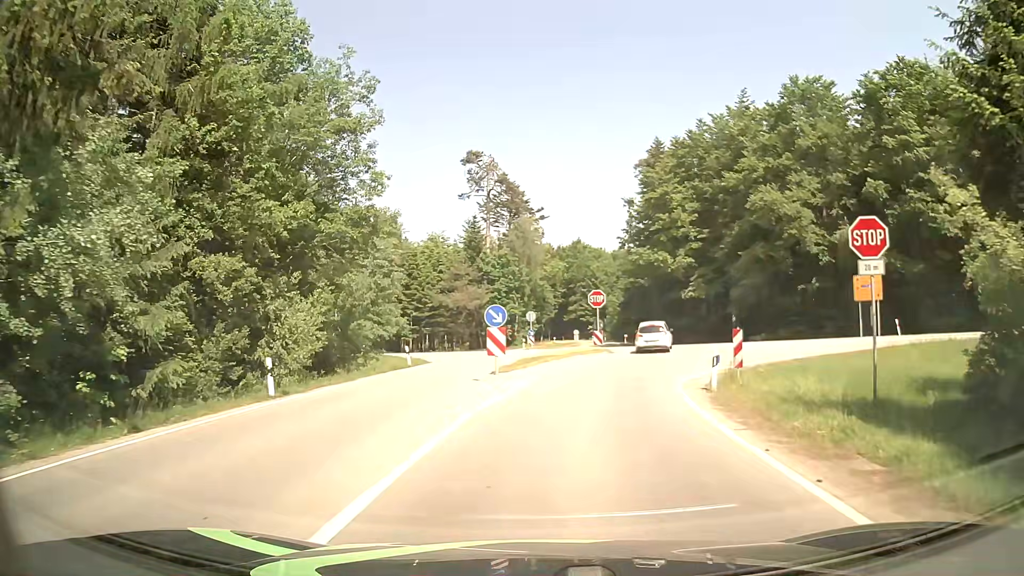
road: tertiary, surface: asphalt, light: Day
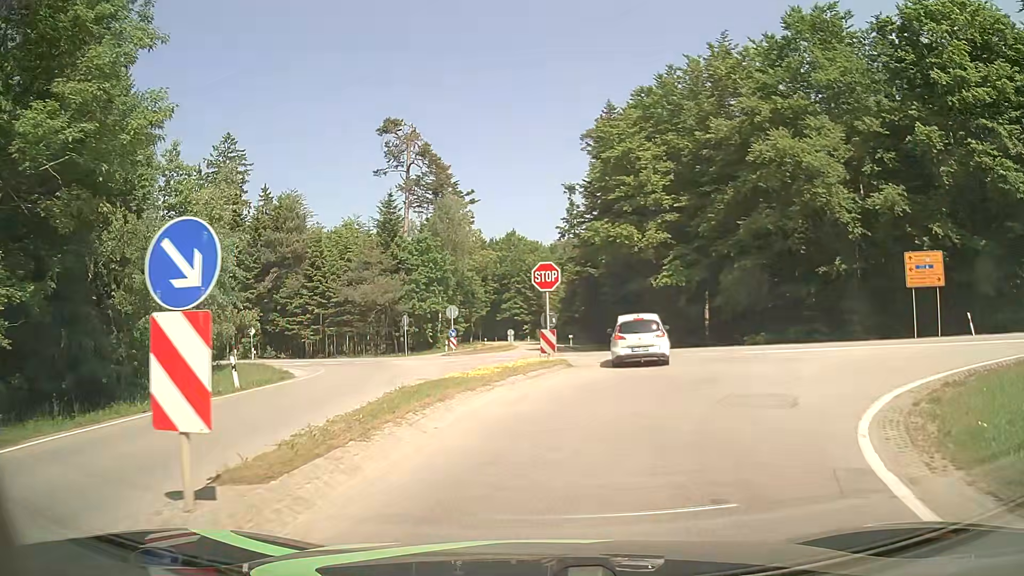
(+0.6, +13.7) m; +6°
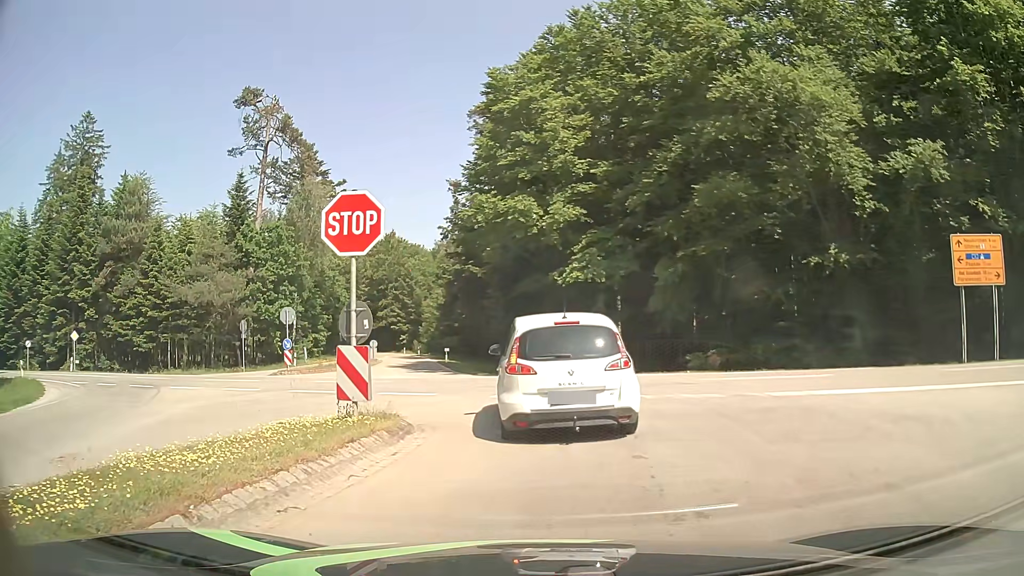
(+0.9, +11.7) m; +9°
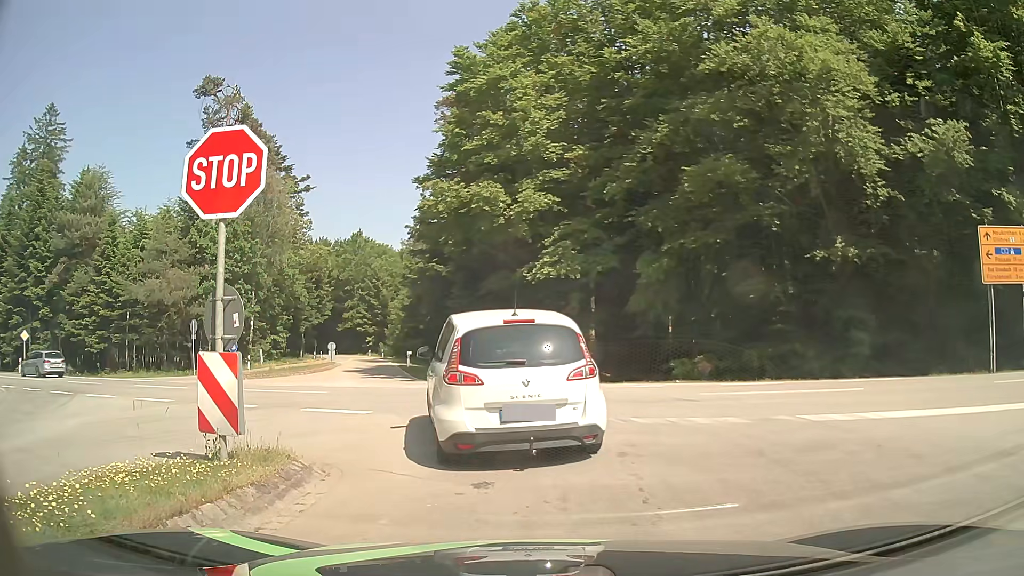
(+0.1, +3.1) m; +2°
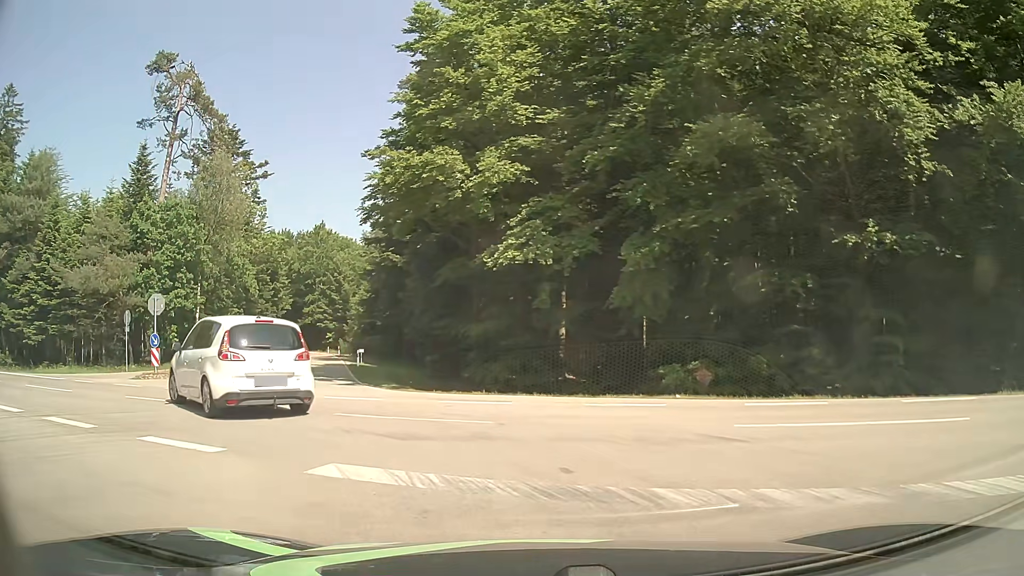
(+0.2, +4.8) m; +3°
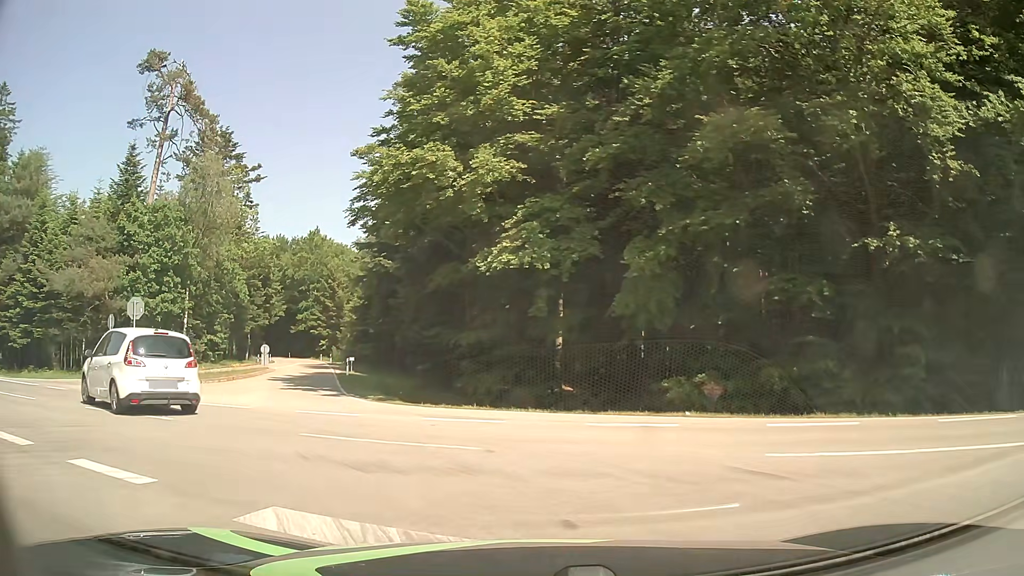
(0.0, +1.4) m; +2°
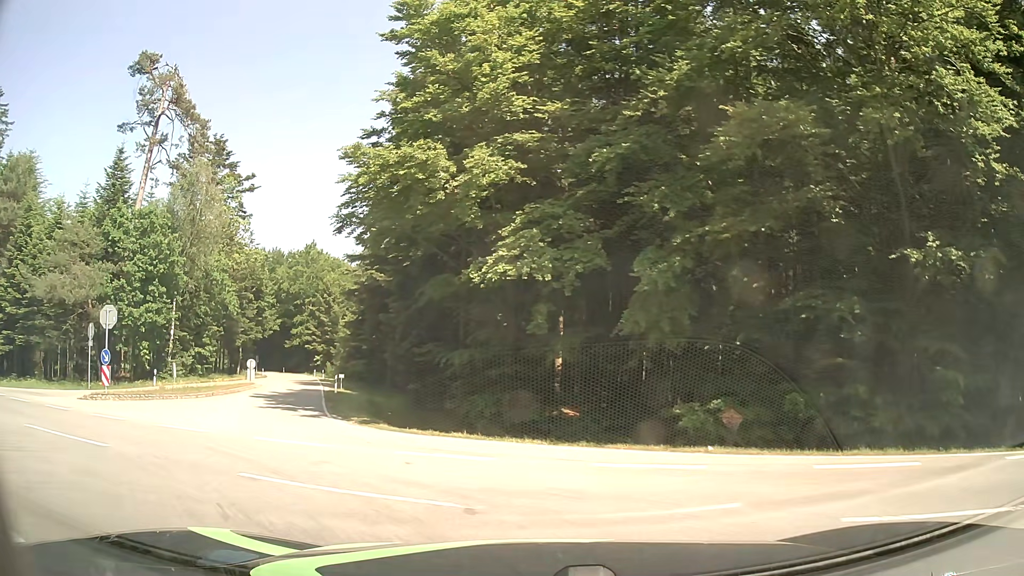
(0.0, +2.1) m; -2°
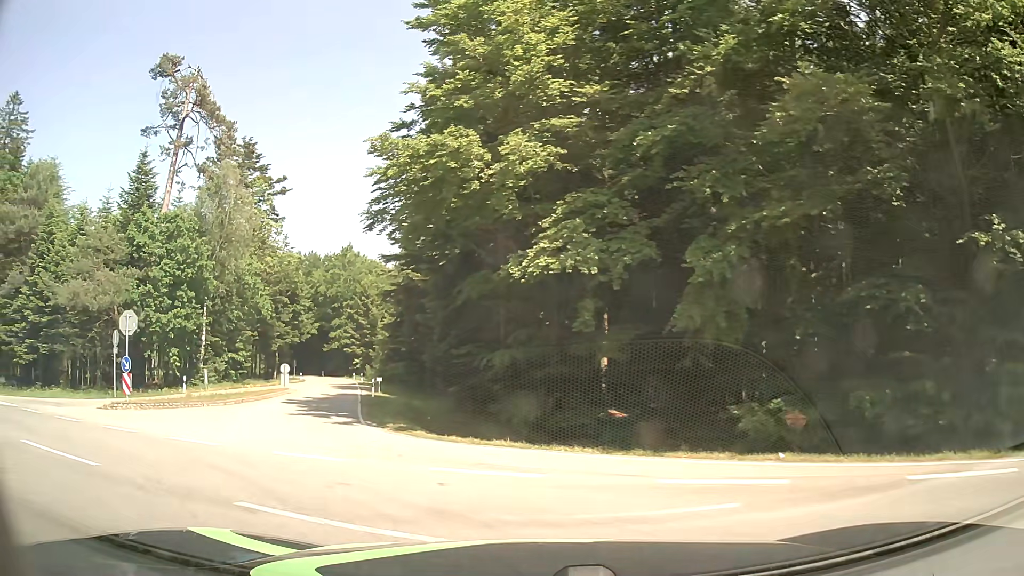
(0.0, +1.5) m; -5°
